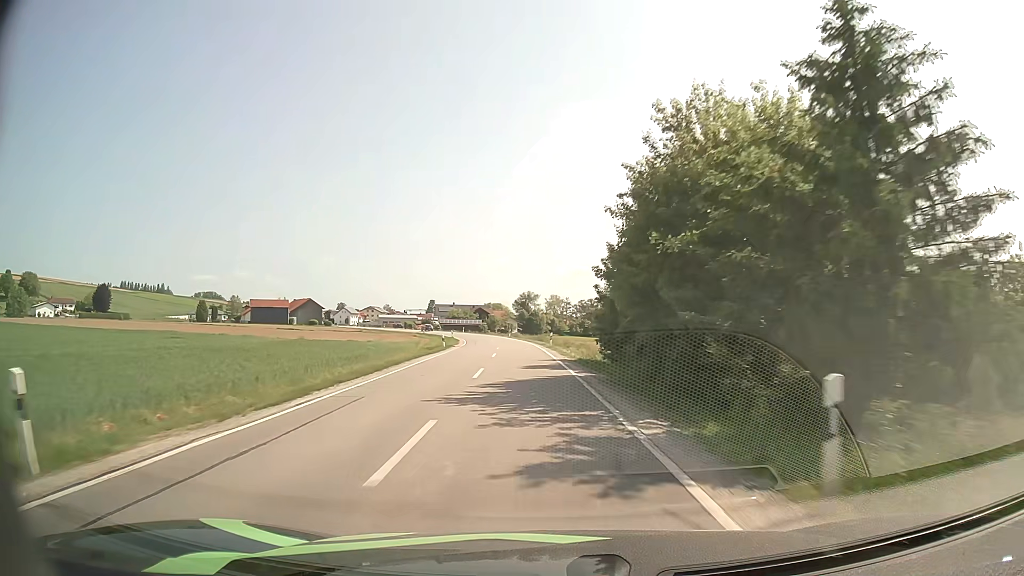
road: secondary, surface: asphalt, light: Day
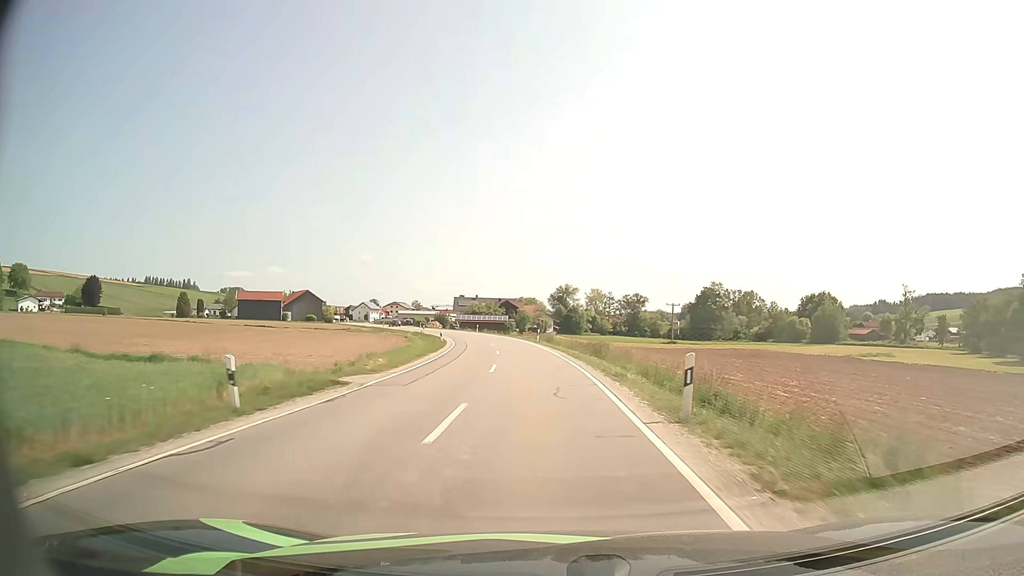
(-1.5, +33.8) m; -4°
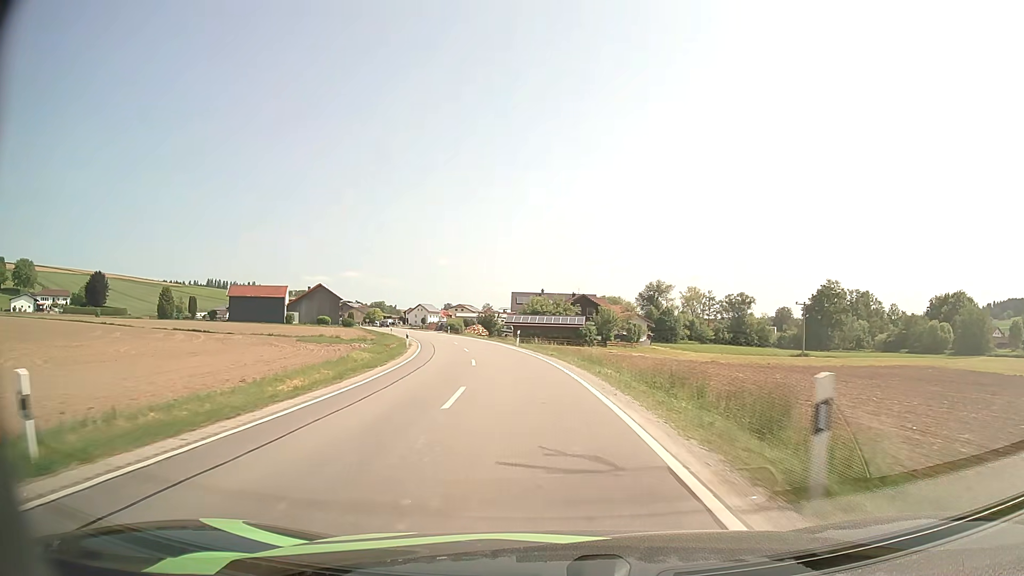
(-1.9, +45.0) m; -6°
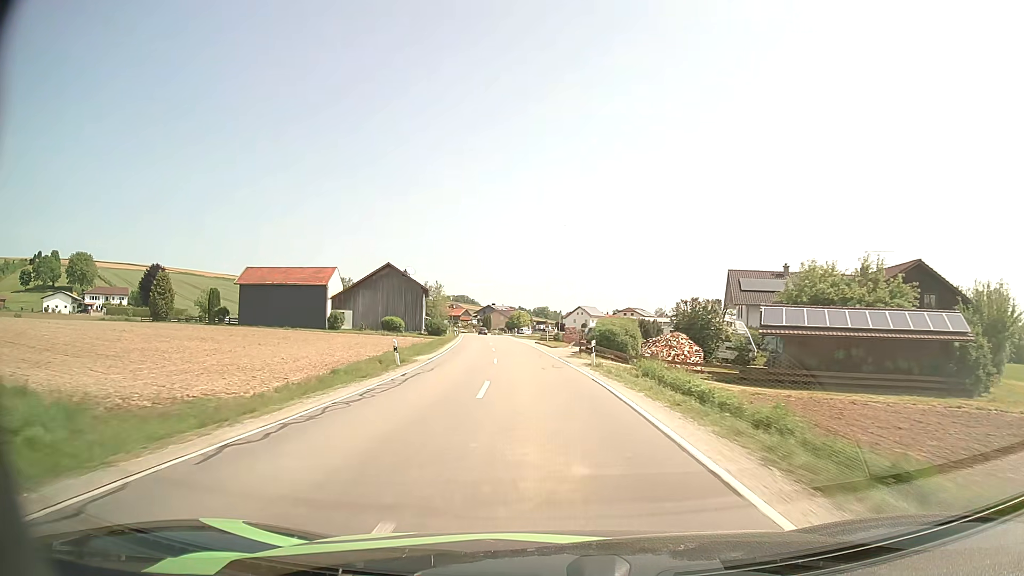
(-7.3, +57.9) m; -14°
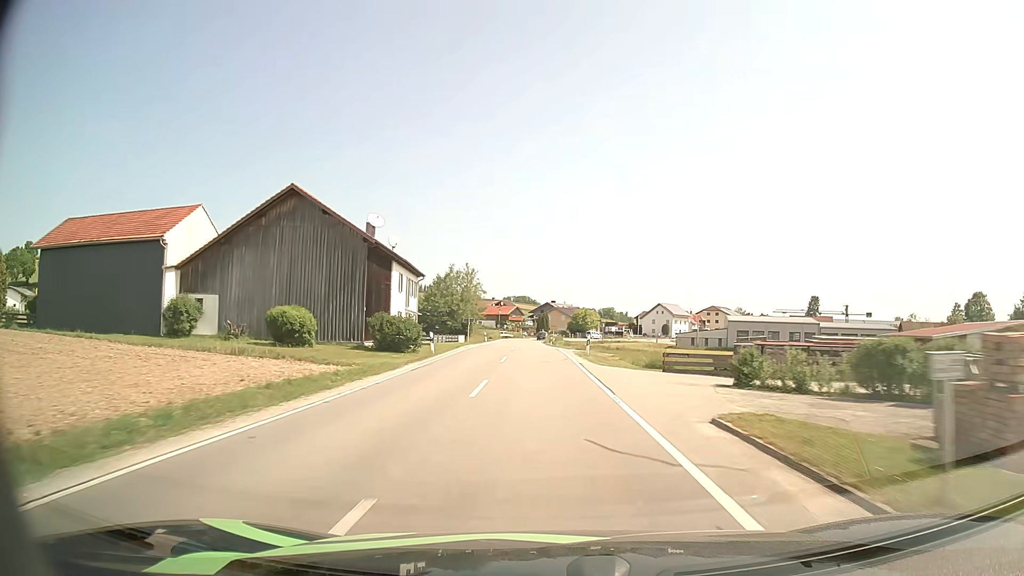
(-2.7, +47.8) m; -5°
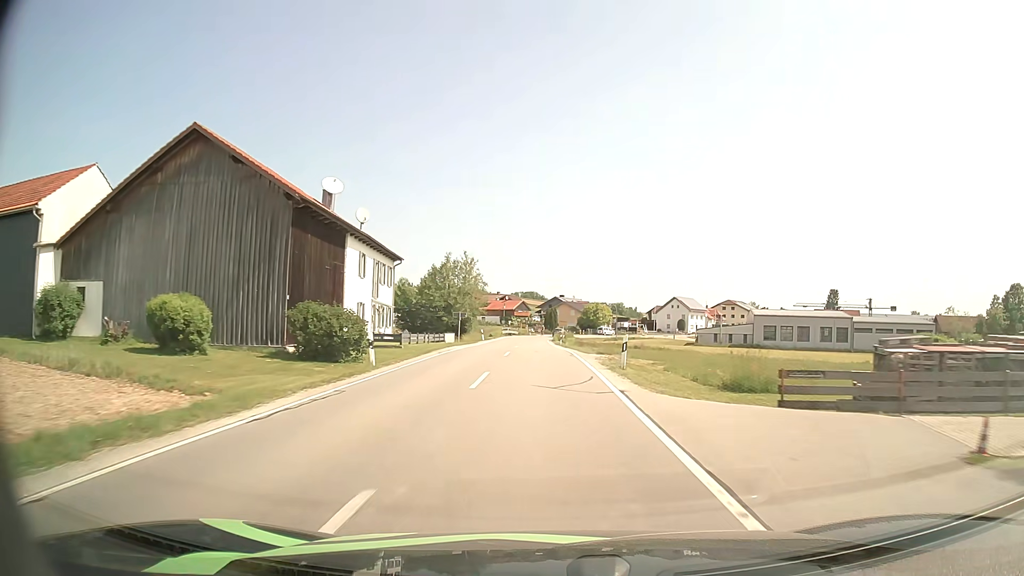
(-0.1, +11.8) m; -1°
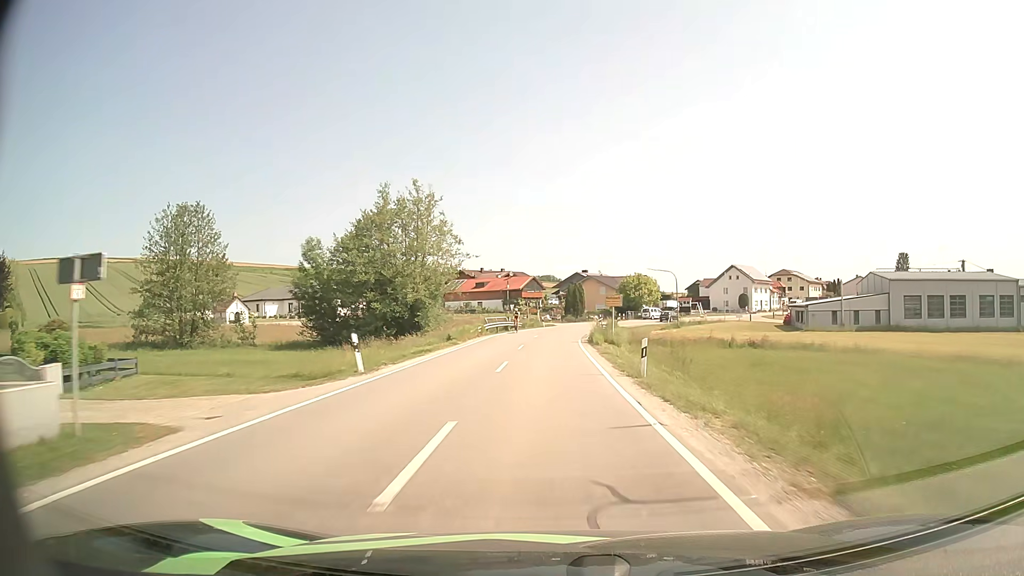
(-0.7, +44.3) m; -1°
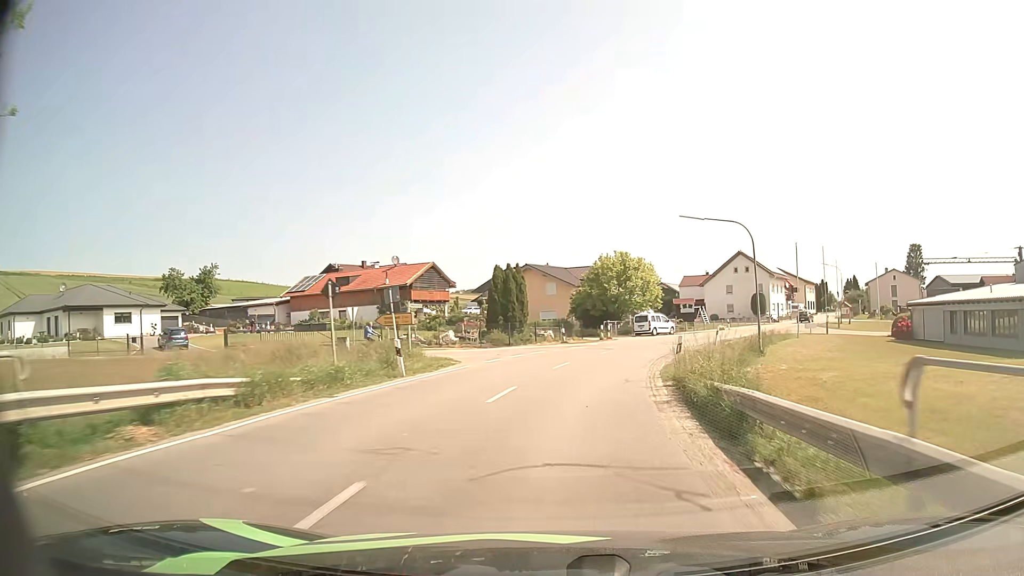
(+0.9, +47.9) m; +5°
(0, +10) (+2, +20) (+4, +30) (+8, +39) (+12, +48) (+17, +56) (+23, +65) (+28, +73) (+33, +82) (+39, +90) m
